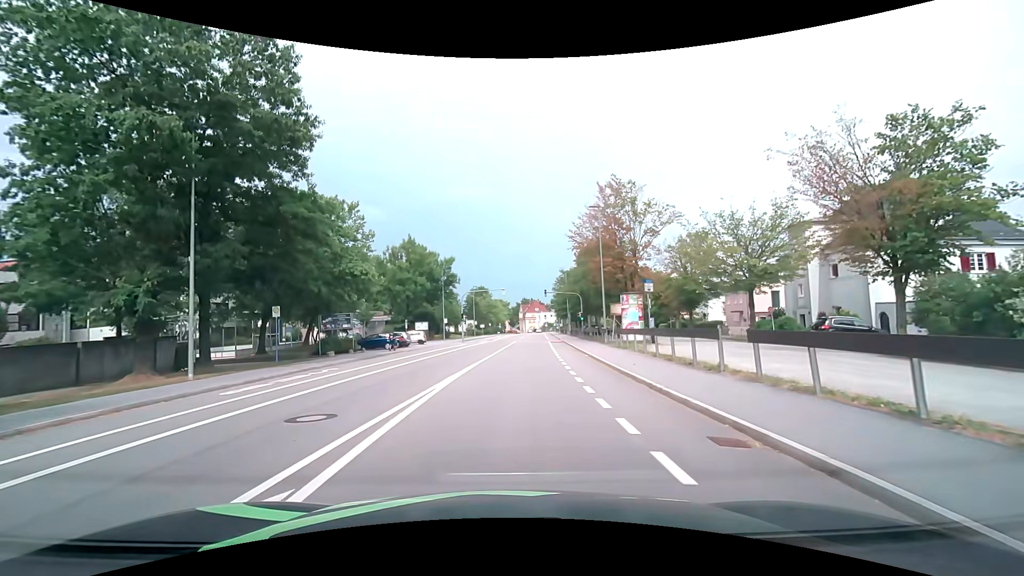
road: tertiary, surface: asphalt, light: Day
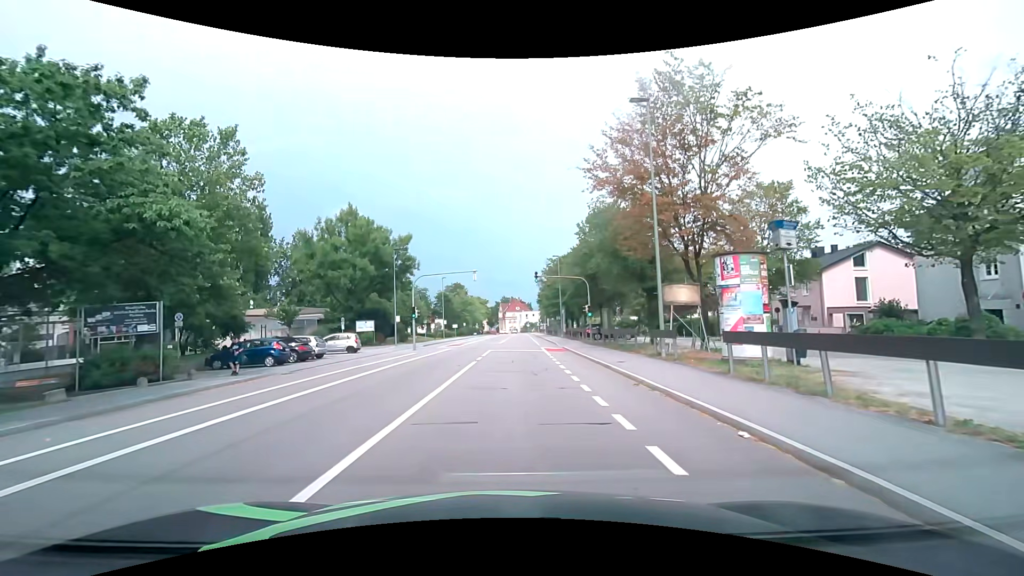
(+0.6, +18.0) m; +3°
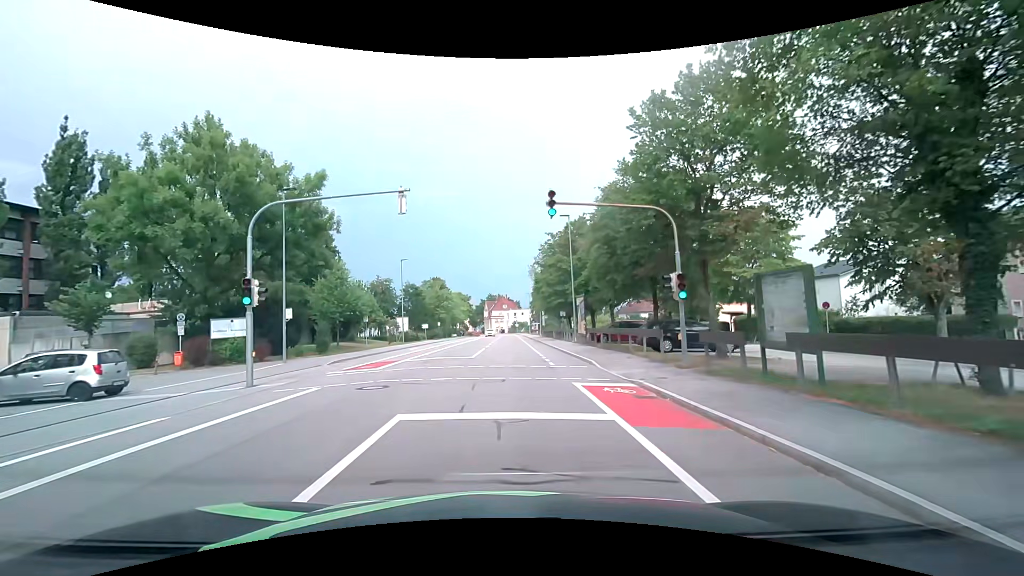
(+0.3, +22.7) m; +1°
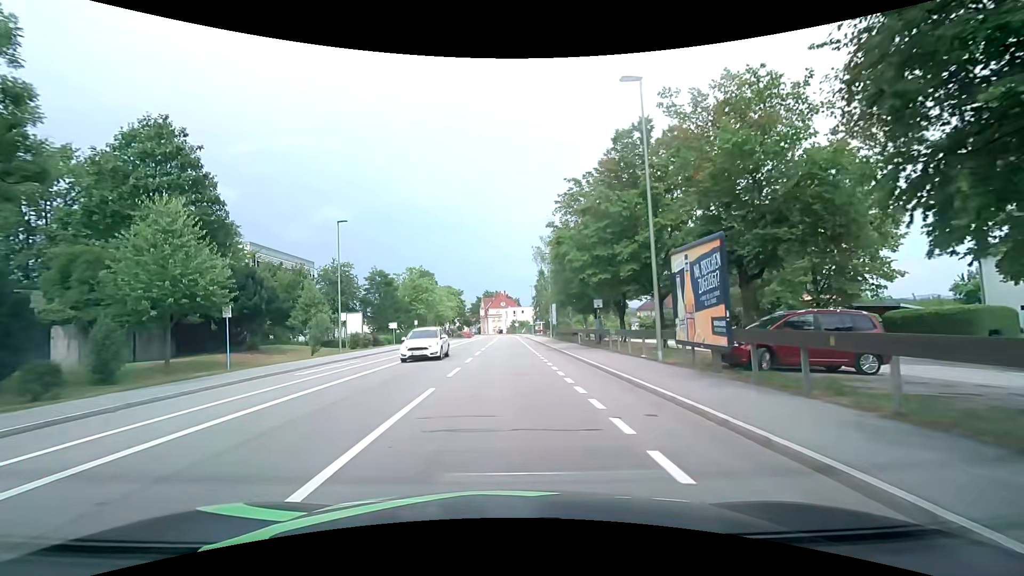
(0.0, +22.2) m; 0°
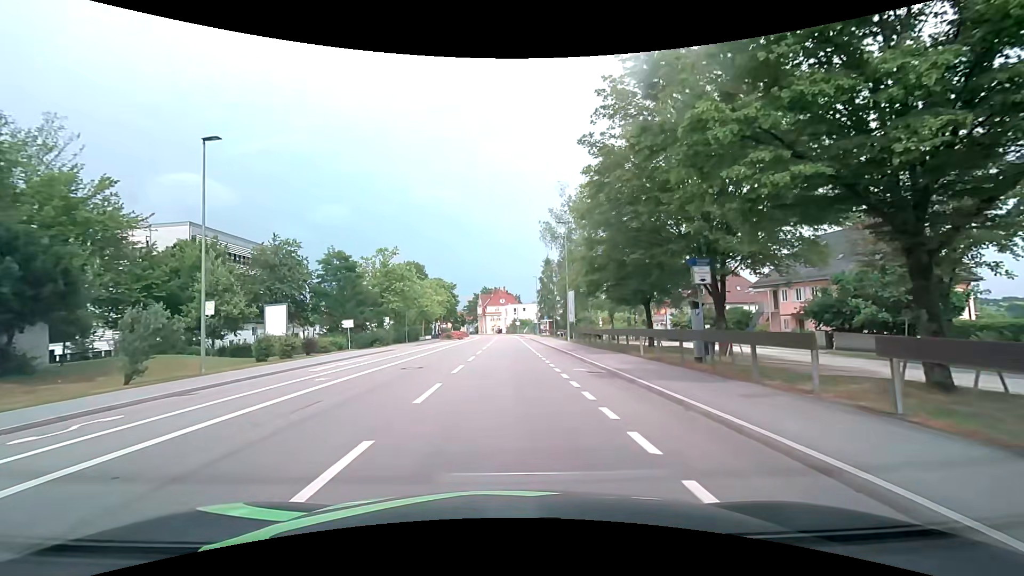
(-0.1, +17.2) m; 0°
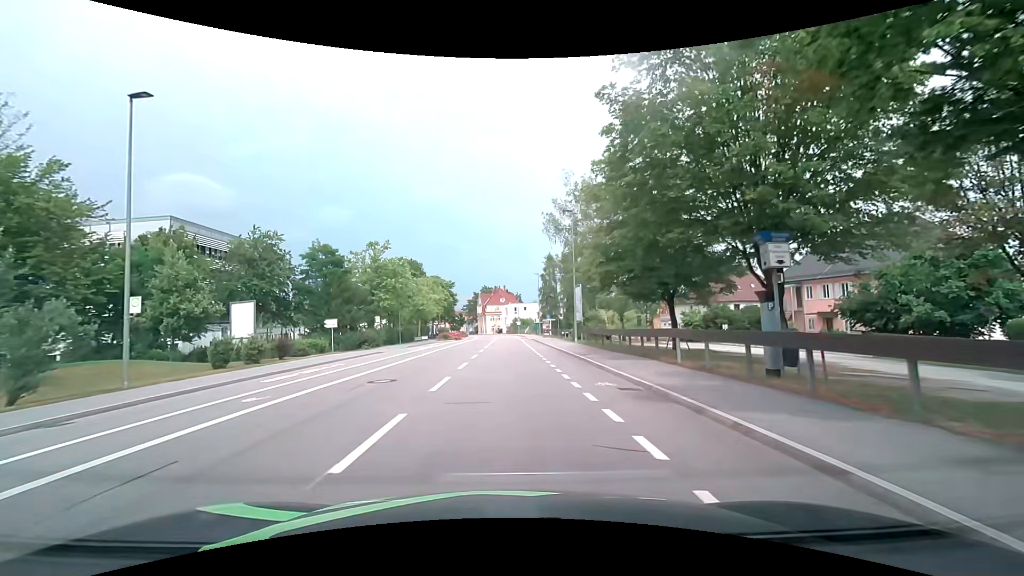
(0.0, +4.3) m; 0°
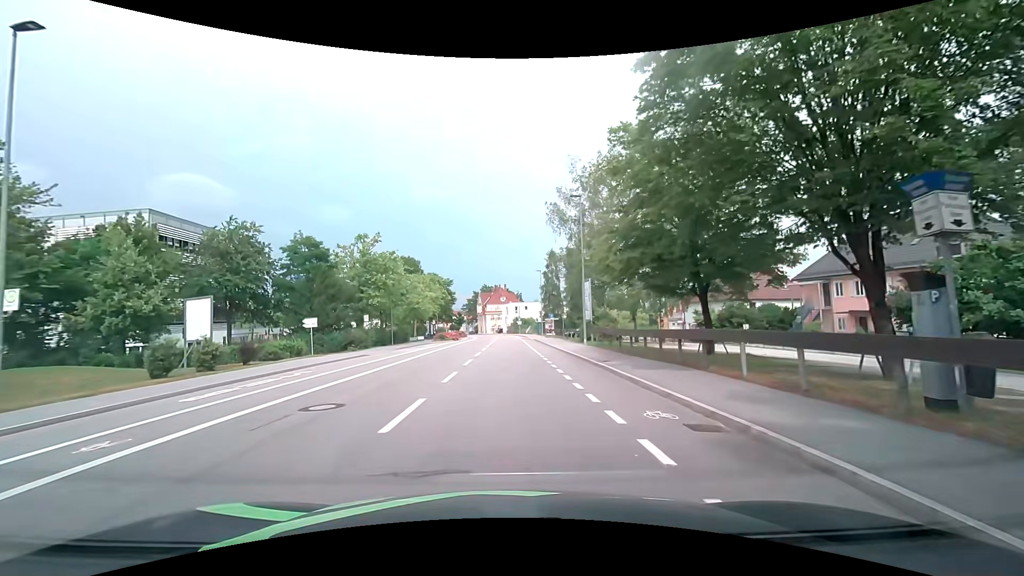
(0.0, +4.3) m; -1°
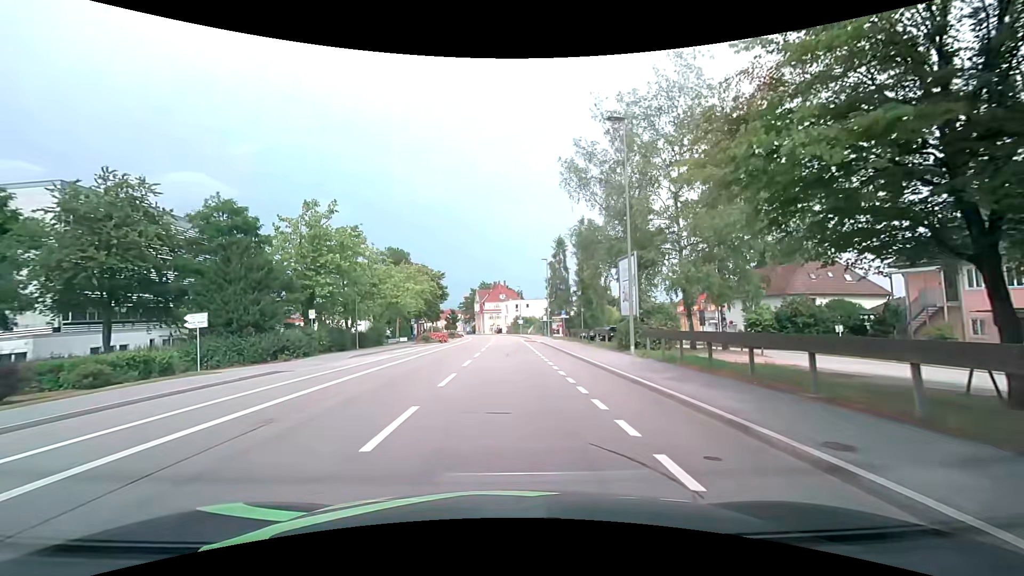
(+0.1, +12.9) m; 0°
(0, +10) (0, +20) (+1, +30) (+1, +40) (+1, +50) (+1, +60) (+1, +70) (+1, +80) (0, +90) (-1, +100) m
